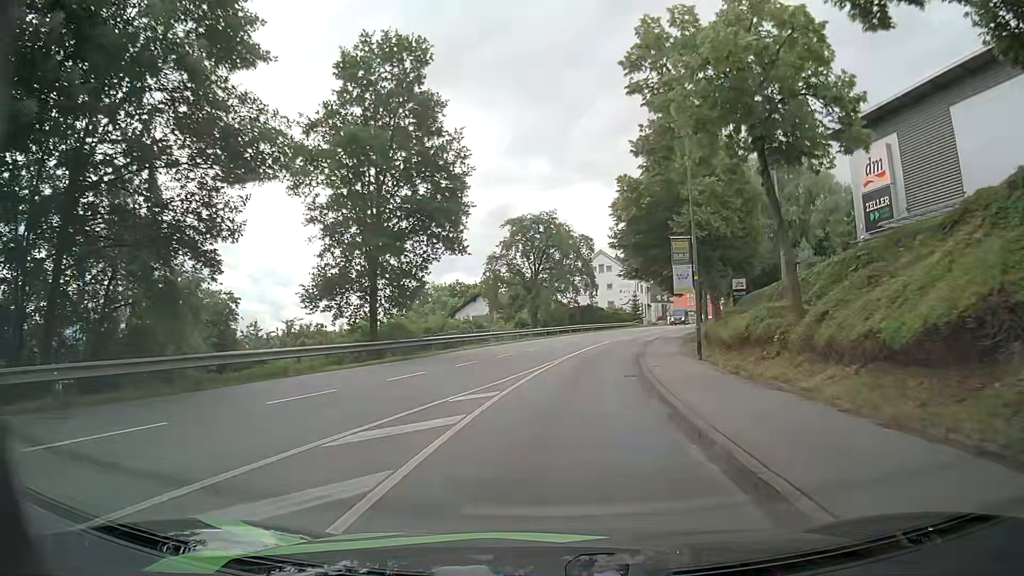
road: tertiary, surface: asphalt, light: Day
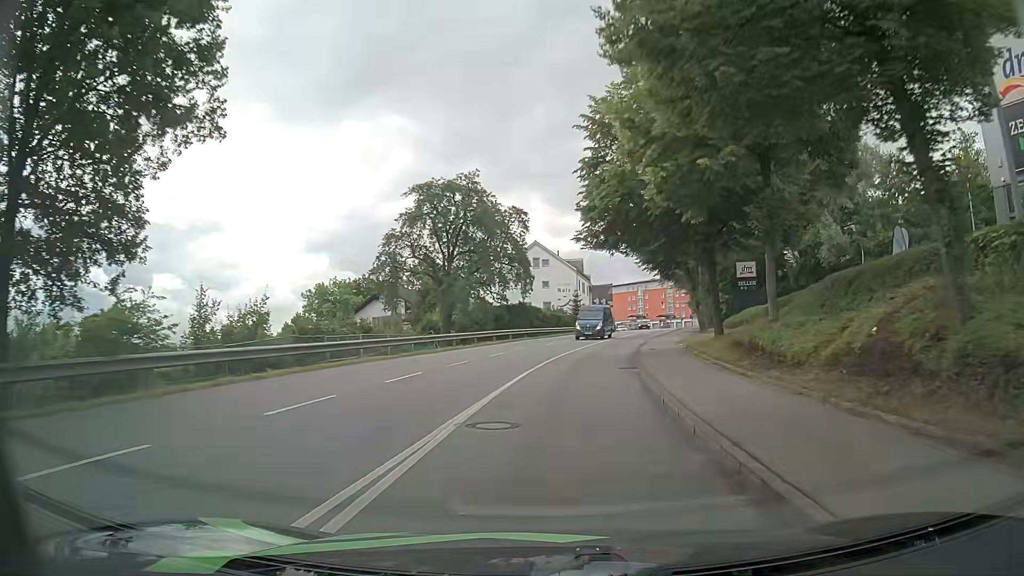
(+1.0, +19.2) m; +5°
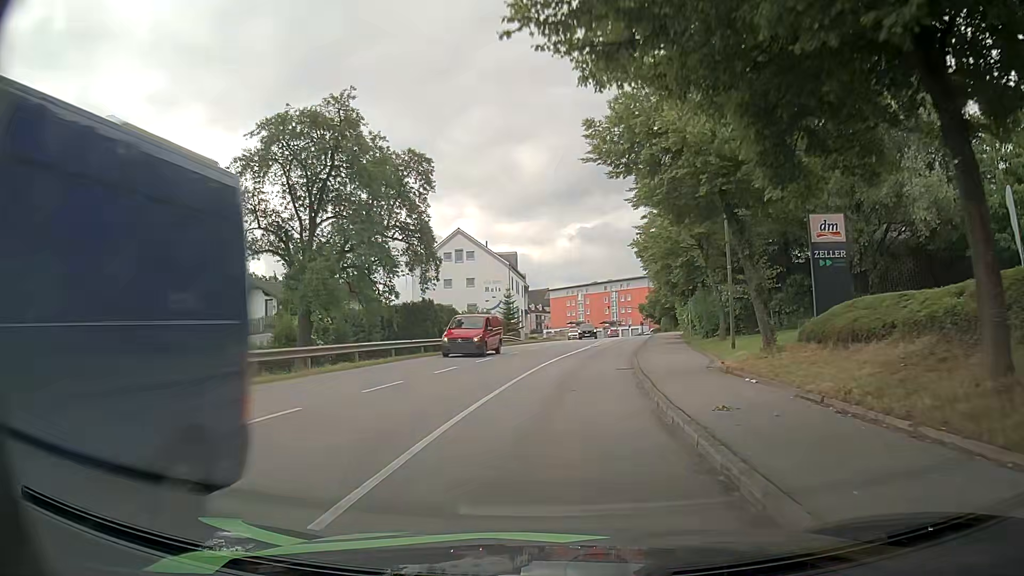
(+1.3, +19.2) m; +7°
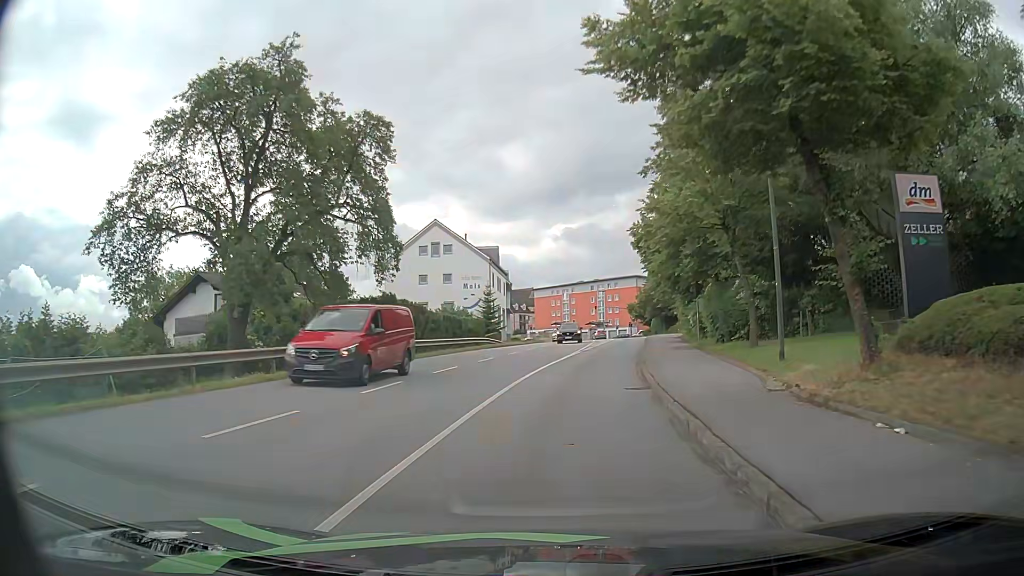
(0.0, +6.4) m; +1°
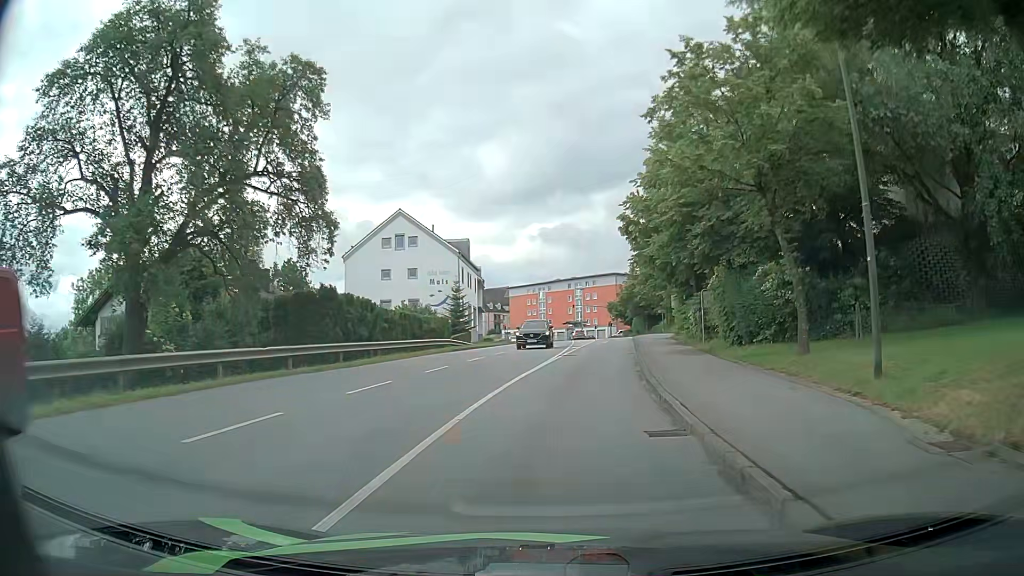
(+0.2, +6.4) m; +2°
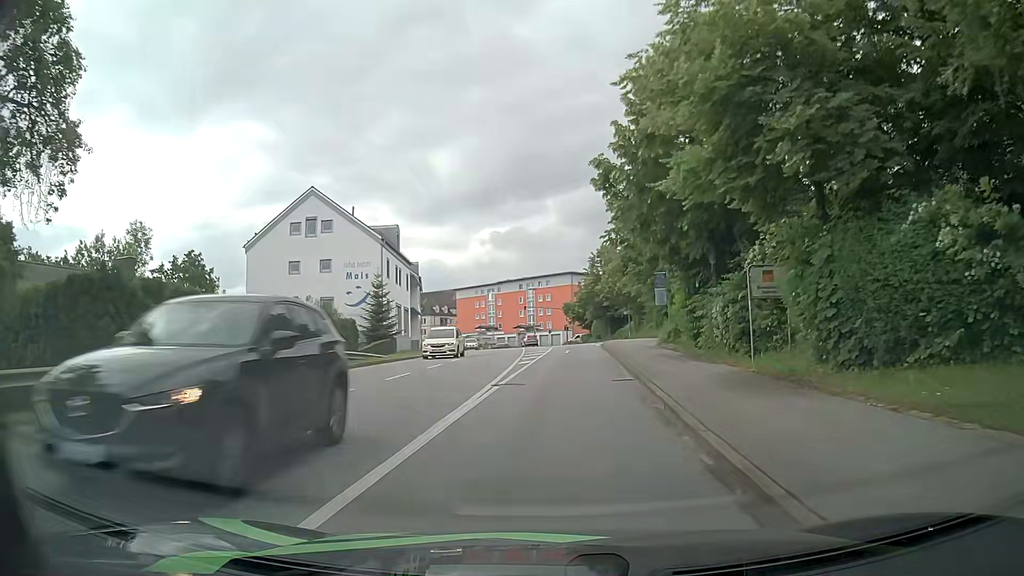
(+0.5, +12.6) m; +4°
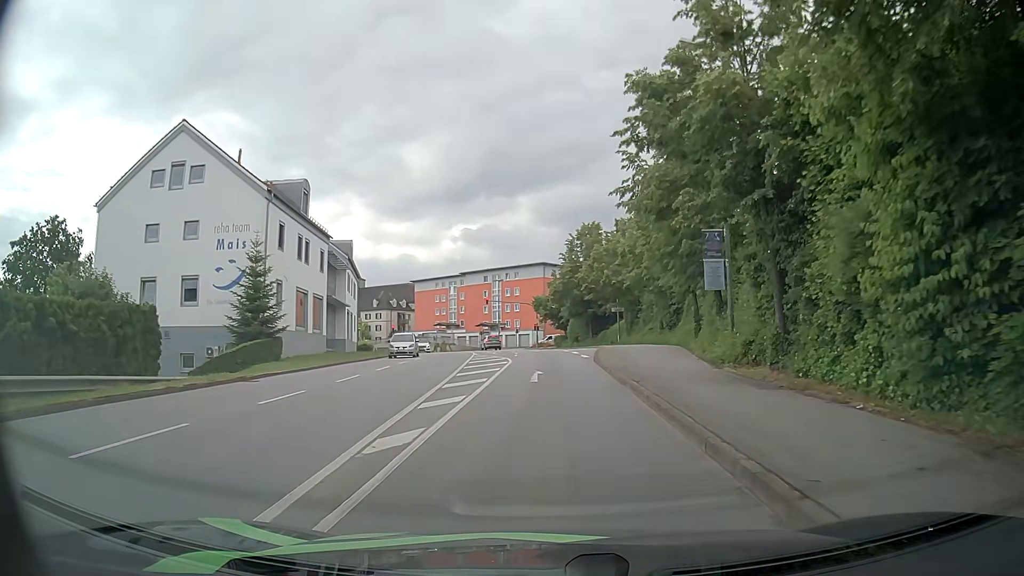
(+0.5, +17.6) m; +2°
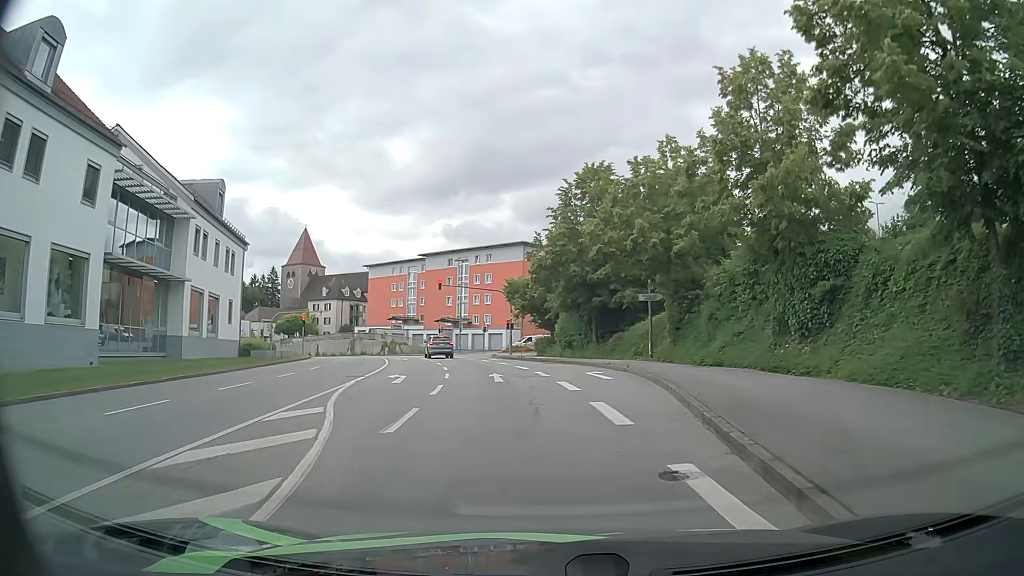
(+0.3, +25.9) m; +2°
(0, +10) (+1, +20) (0, +30) (-1, +40) (-4, +50) (-6, +59) (-4, +69) (+4, +75) (+12, +81) (+20, +86) m
